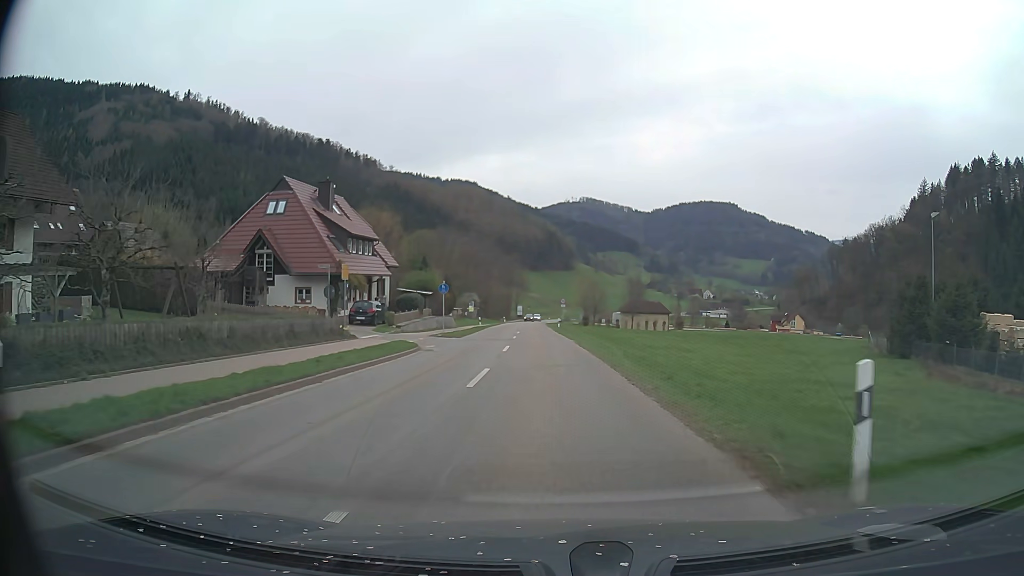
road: secondary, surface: asphalt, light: Day
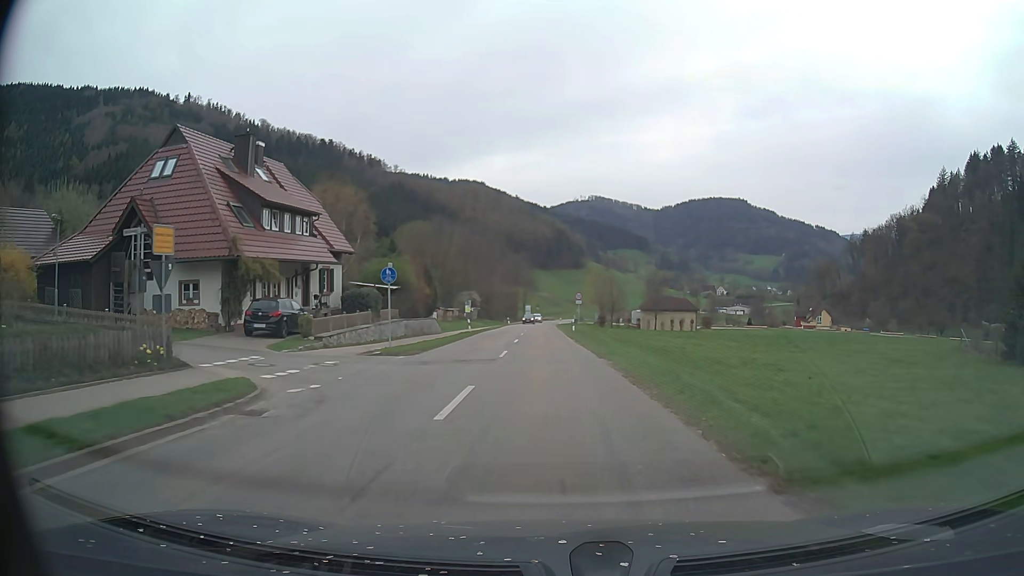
(-0.1, +15.5) m; -1°
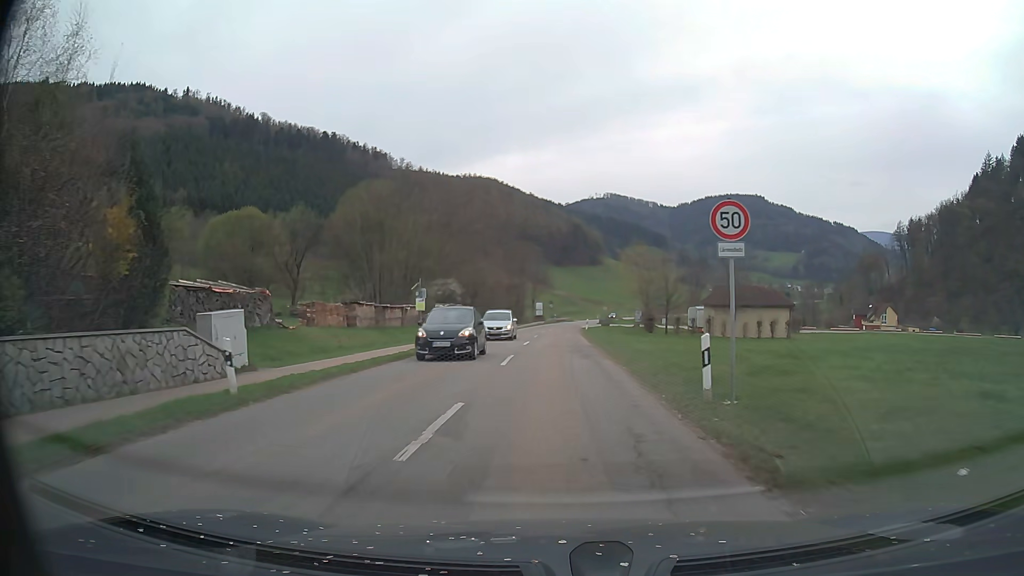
(-0.7, +38.3) m; -1°
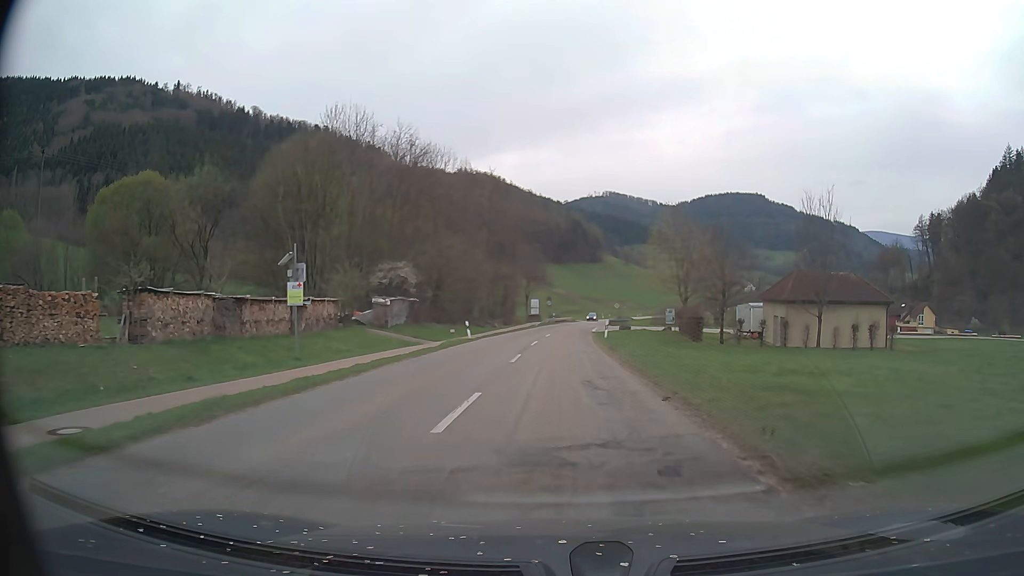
(0.0, +22.8) m; 0°
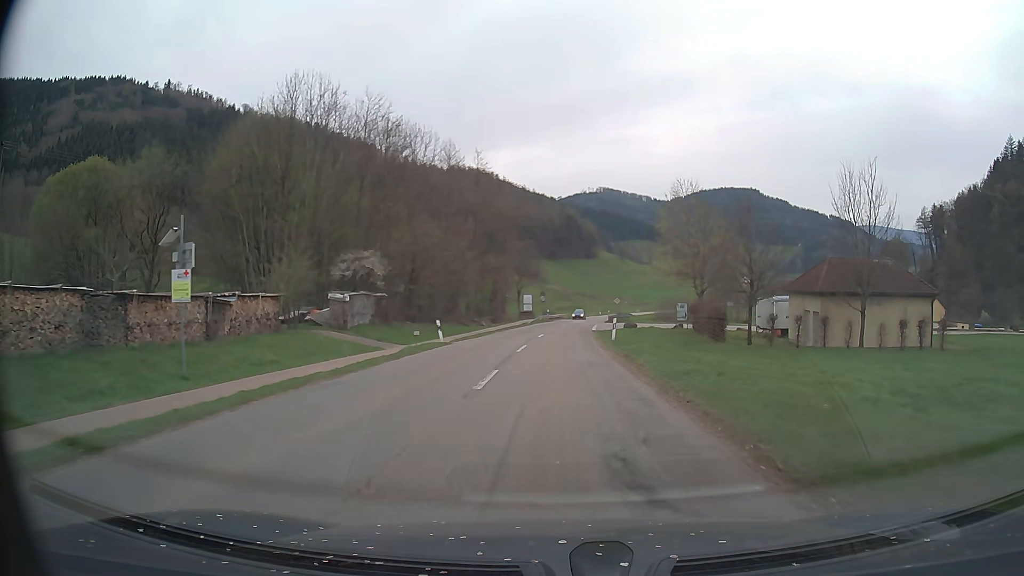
(0.0, +7.6) m; +1°
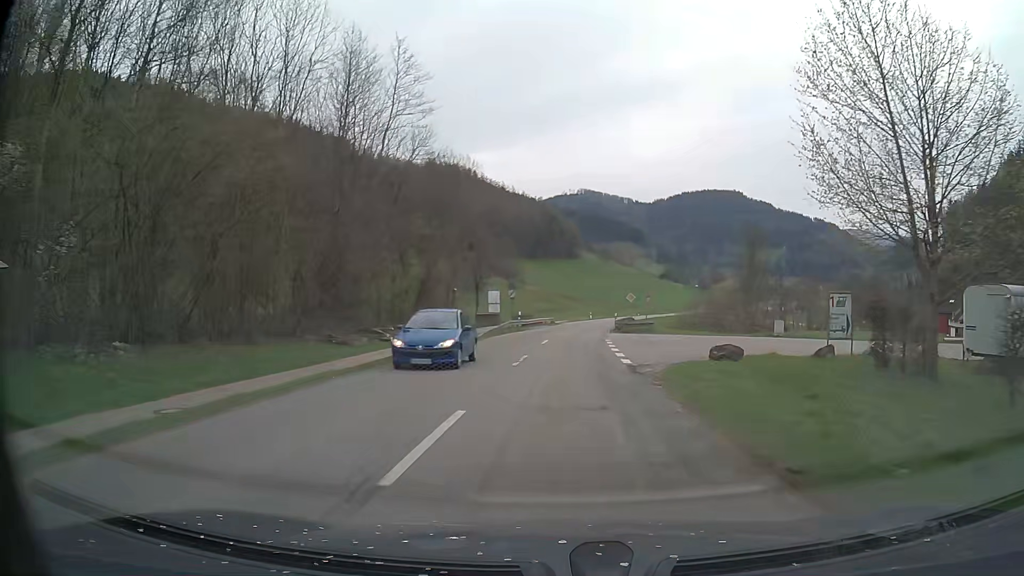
(+0.1, +30.5) m; +1°
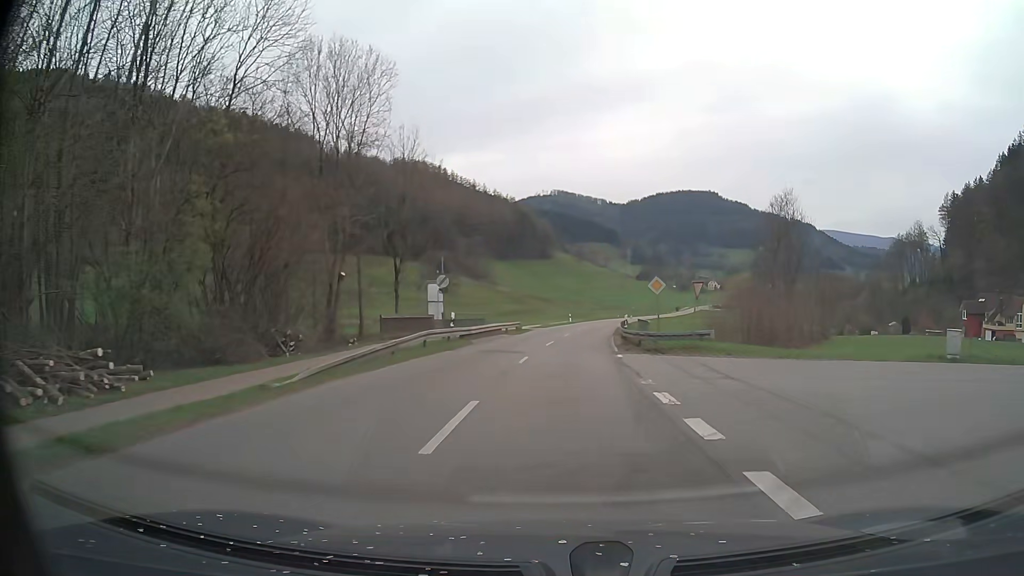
(+0.4, +22.9) m; +2°
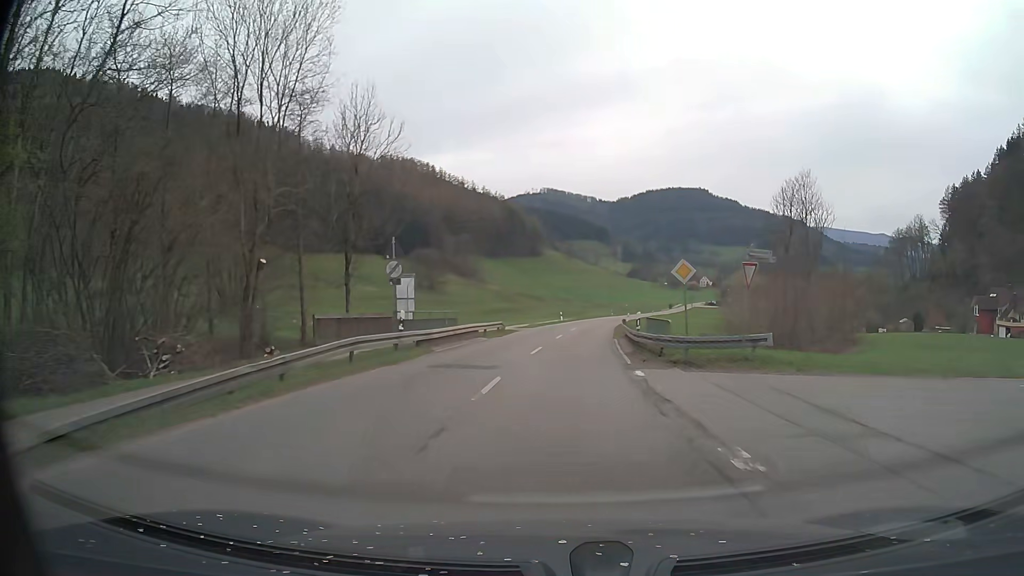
(+0.1, +7.6) m; +1°
(0, +10) (0, +20) (+1, +30) (+2, +40) (+3, +50) (+4, +60) (+5, +70) (+6, +80) (+8, +90) (+10, +99) m
